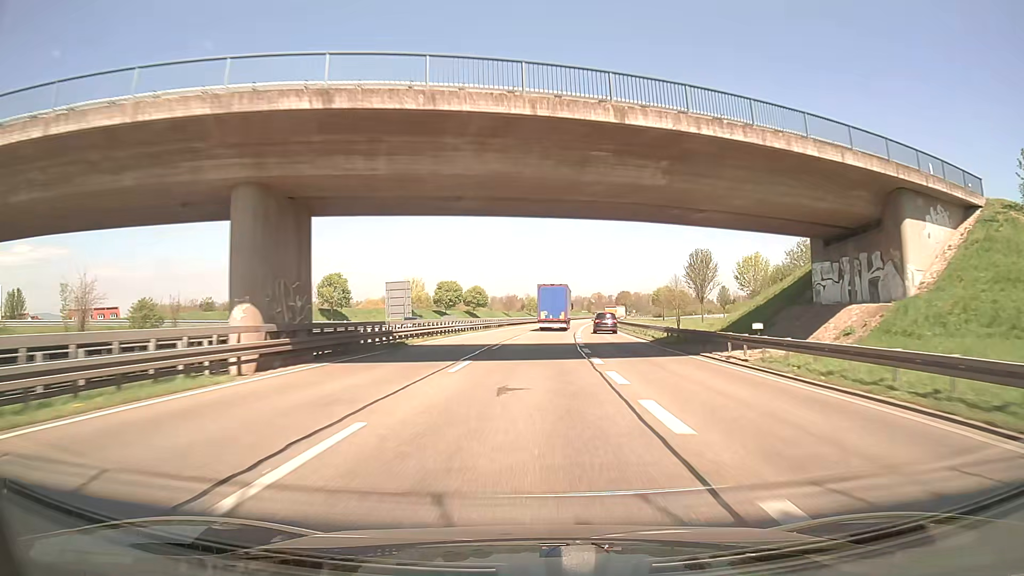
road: trunk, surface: asphalt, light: Day
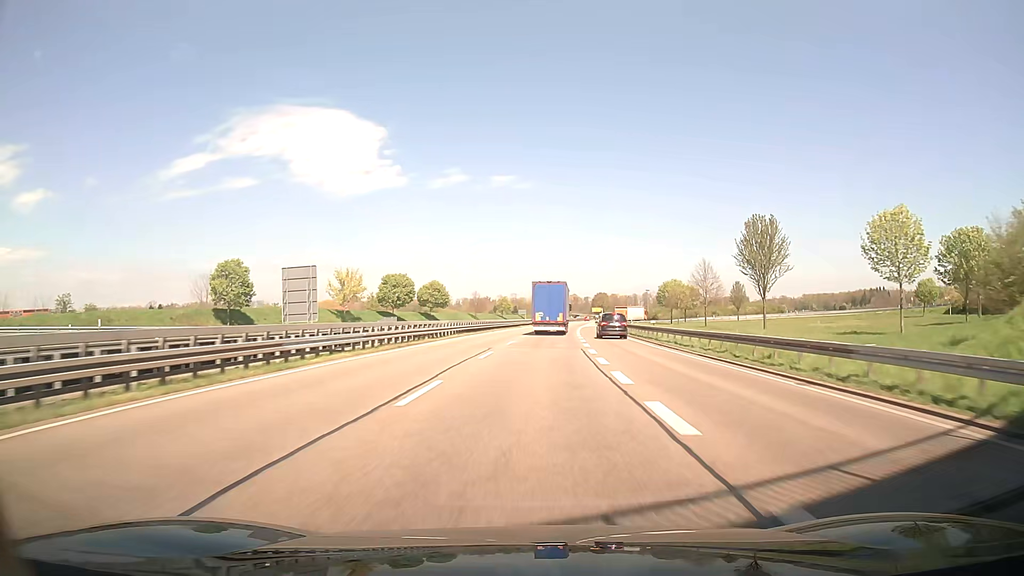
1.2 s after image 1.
(+0.6, +29.9) m; +2°
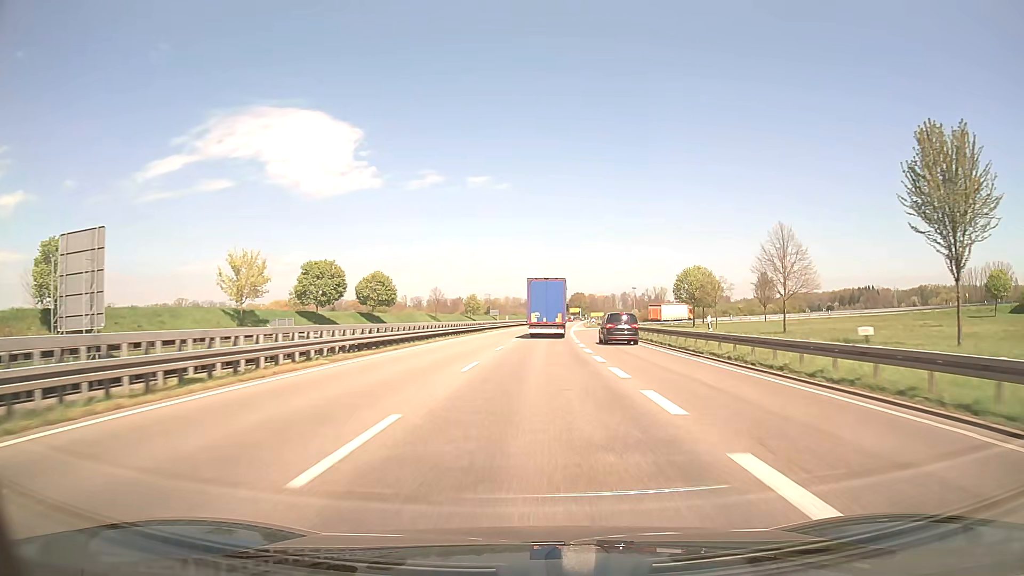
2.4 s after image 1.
(+0.6, +28.6) m; +2°
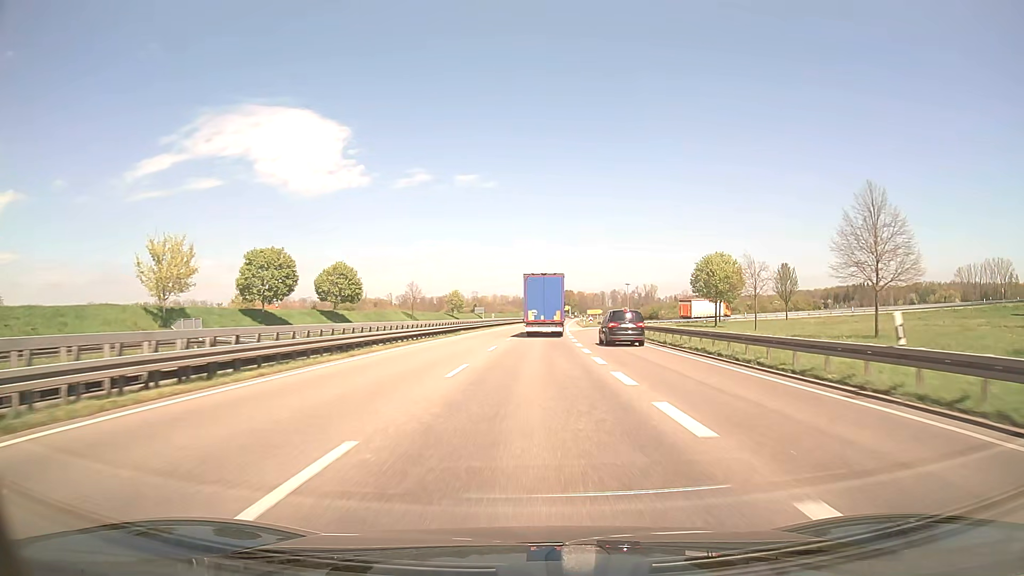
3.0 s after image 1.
(+0.1, +13.9) m; +1°
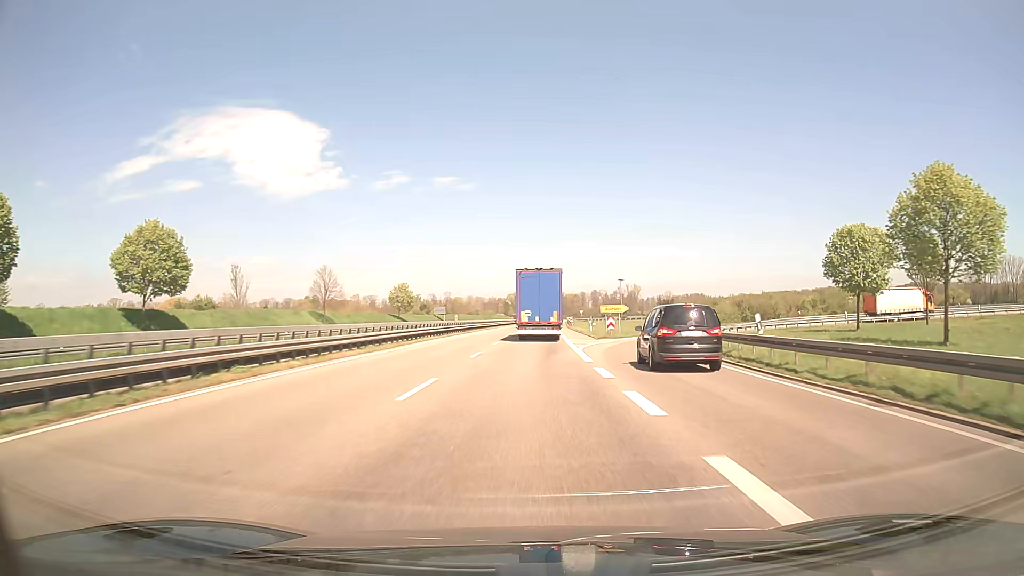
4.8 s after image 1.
(+0.8, +40.3) m; +2°
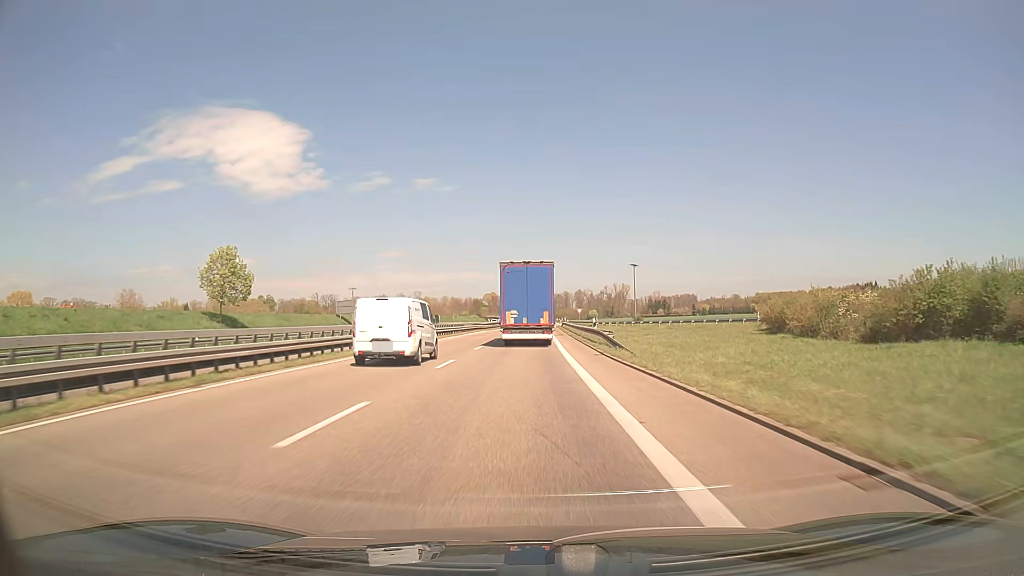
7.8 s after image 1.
(+1.4, +64.2) m; +2°
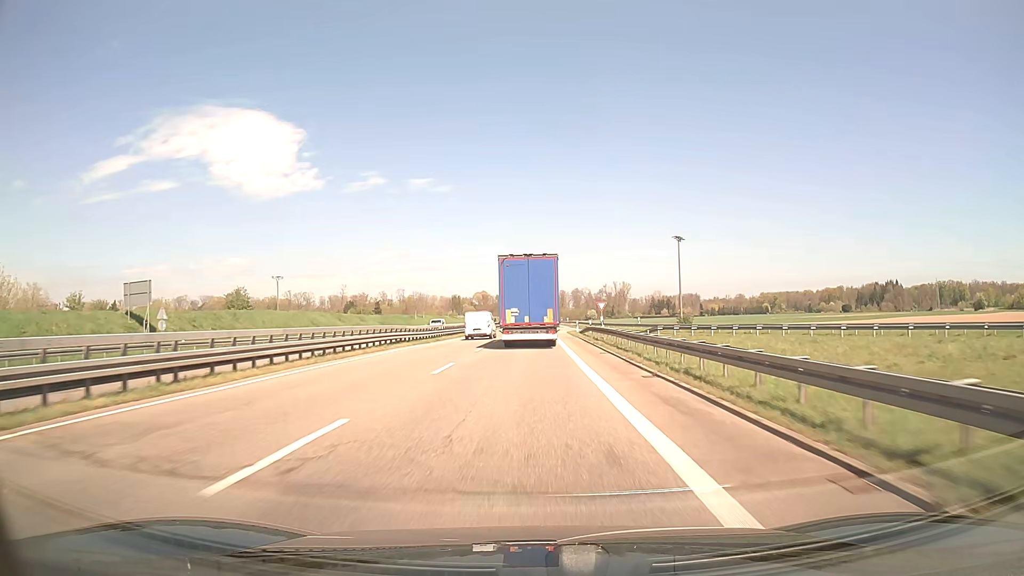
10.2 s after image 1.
(+0.3, +49.9) m; +1°
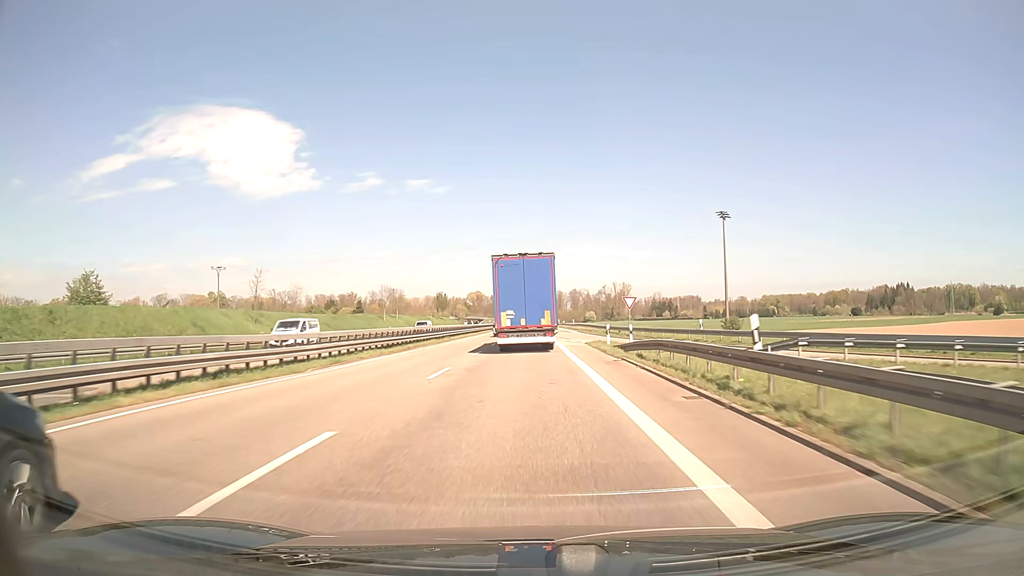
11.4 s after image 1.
(0.0, +24.5) m; 0°
(0, +10) (0, +20) (0, +30) (0, +40) (0, +50) (0, +60) (0, +70) (0, +80) (0, +90) (0, +100) m
